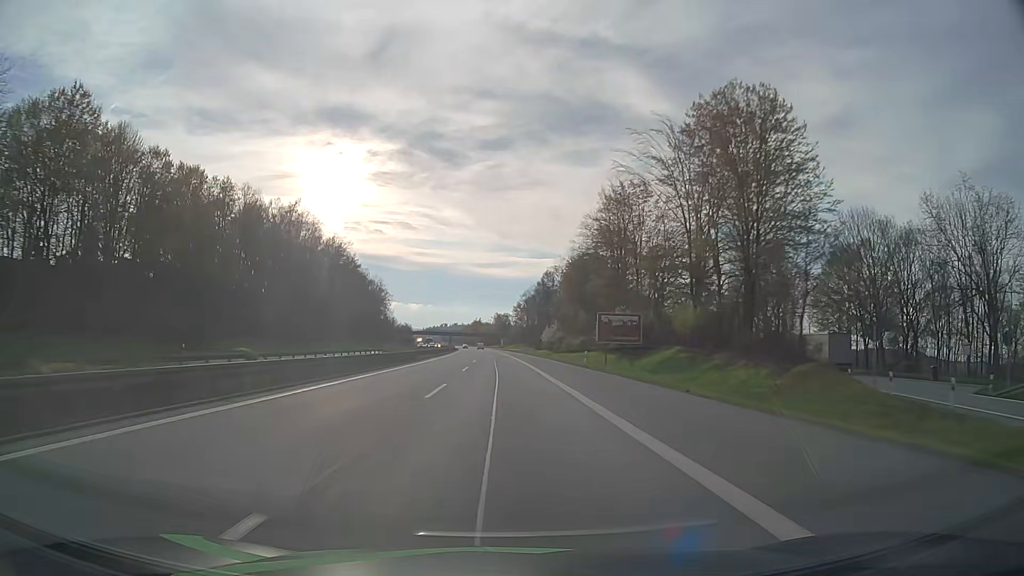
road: motorway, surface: asphalt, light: Day
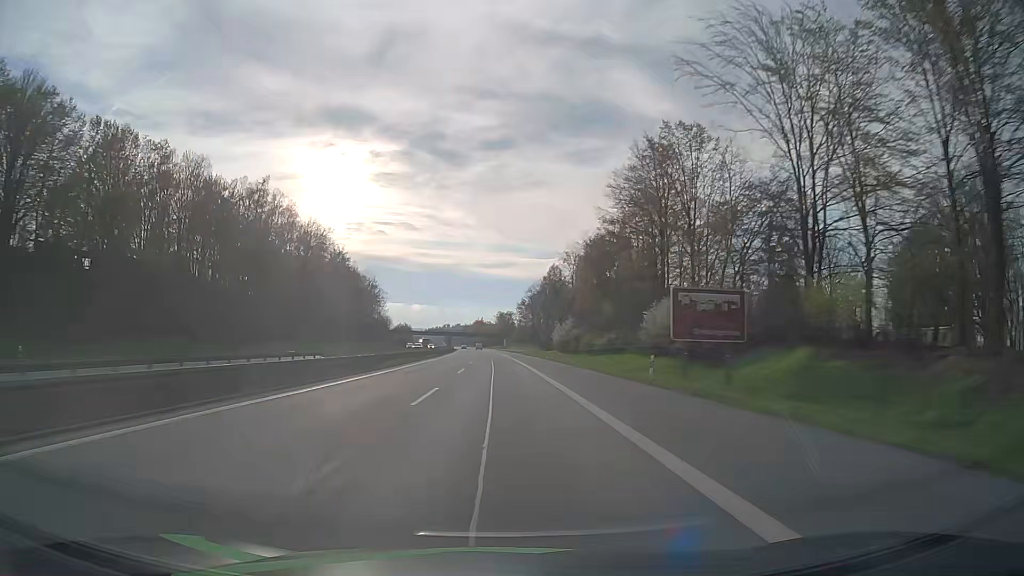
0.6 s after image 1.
(0.0, +19.8) m; 0°
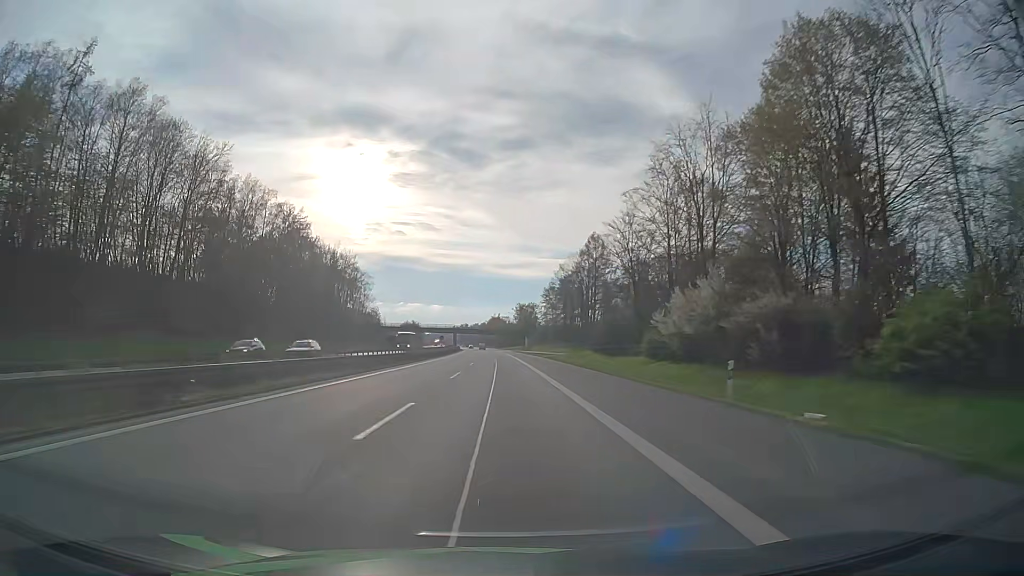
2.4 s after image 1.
(-0.7, +59.8) m; -2°
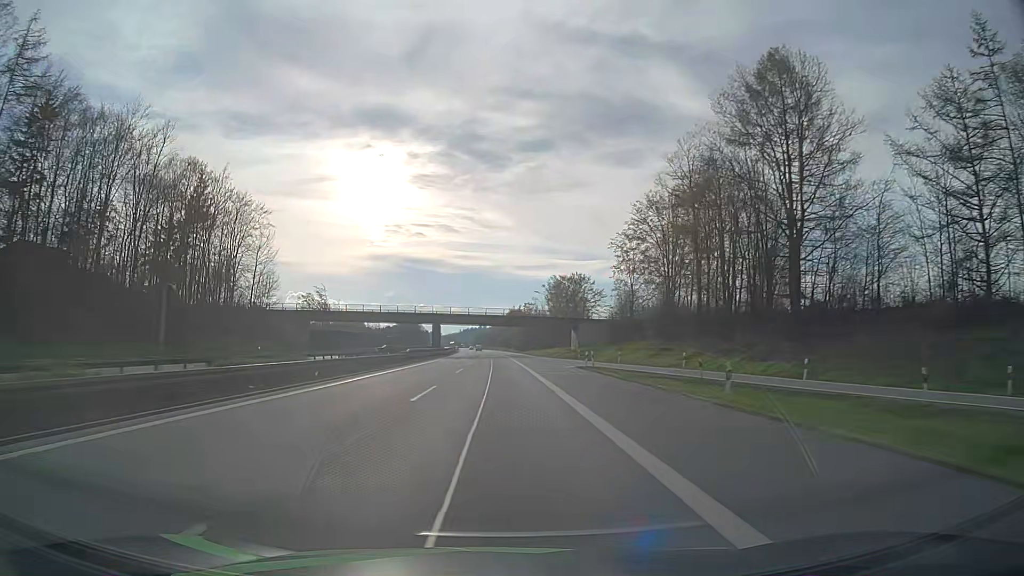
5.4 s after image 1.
(-1.3, +100.8) m; -2°
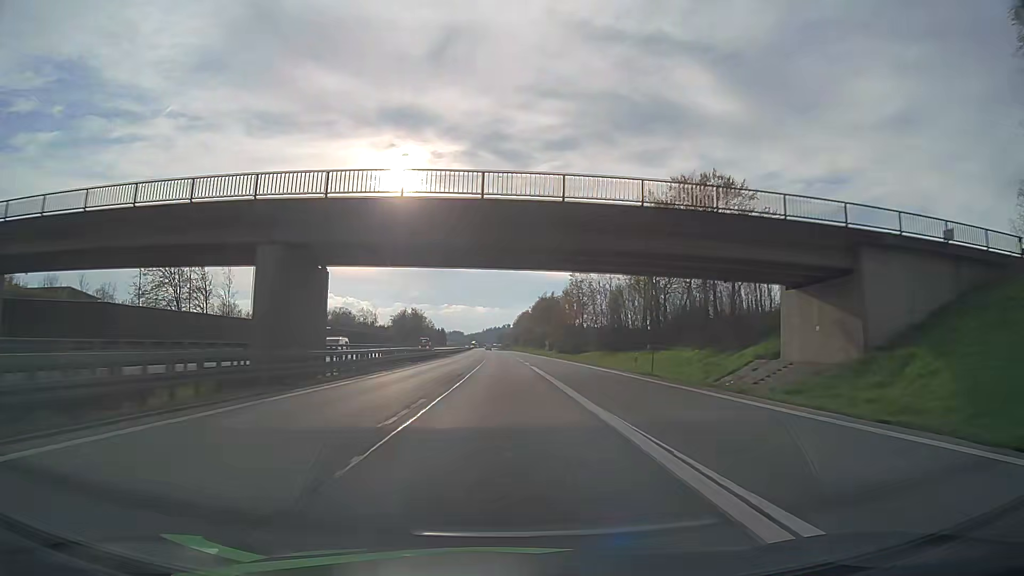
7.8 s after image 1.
(-1.5, +81.5) m; -2°
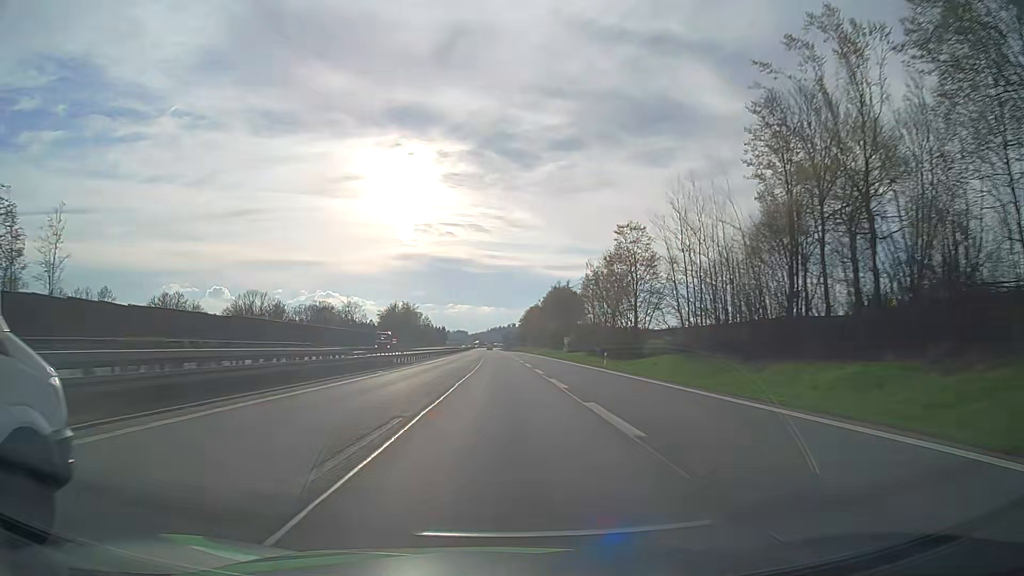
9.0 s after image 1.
(-0.1, +41.0) m; -1°
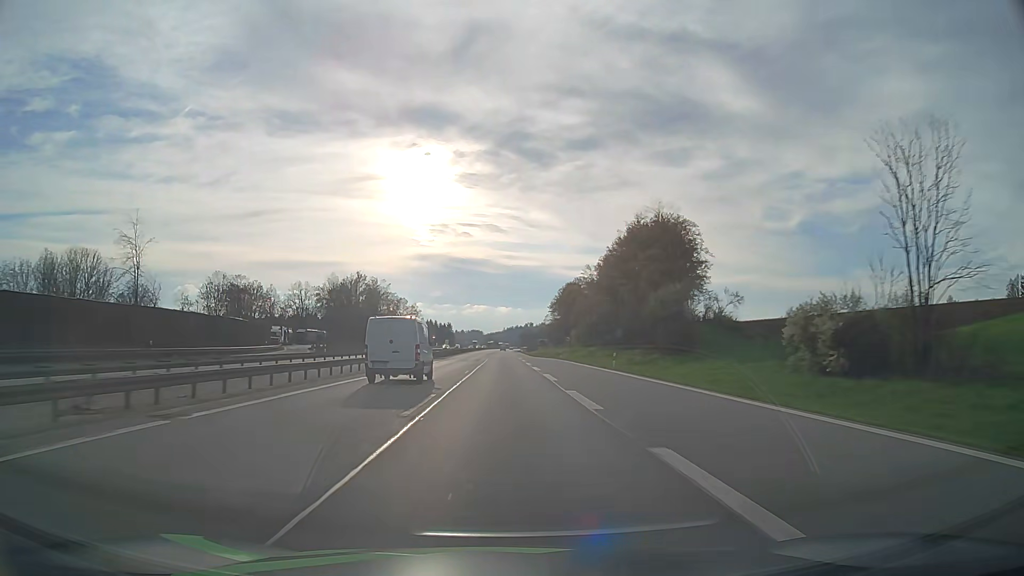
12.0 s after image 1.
(0.0, +103.3) m; -1°
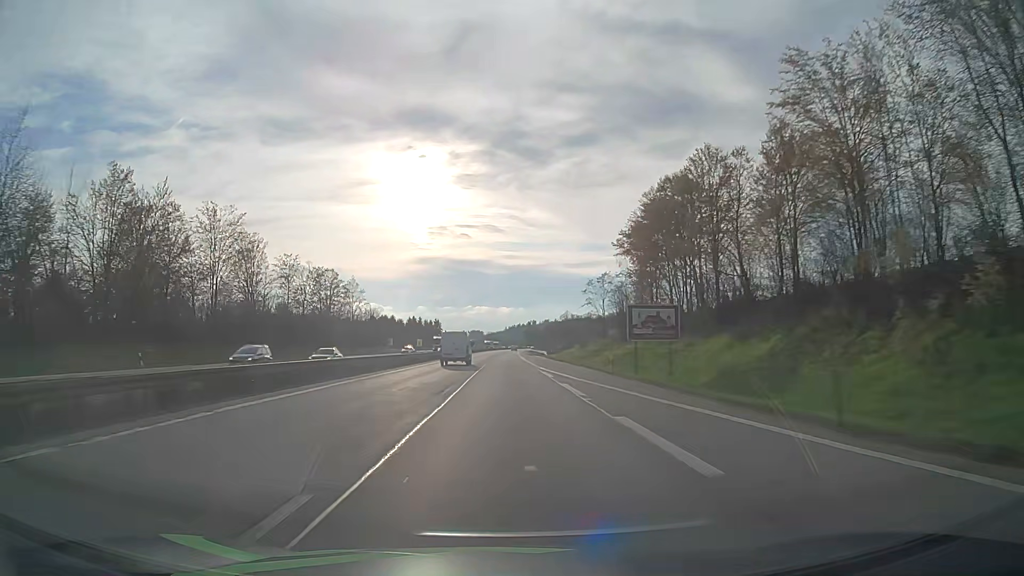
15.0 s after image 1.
(-0.5, +103.8) m; 0°
(0, +10) (0, +20) (0, +30) (0, +40) (0, +50) (0, +60) (0, +70) (0, +80) (0, +90) (0, +100) m
